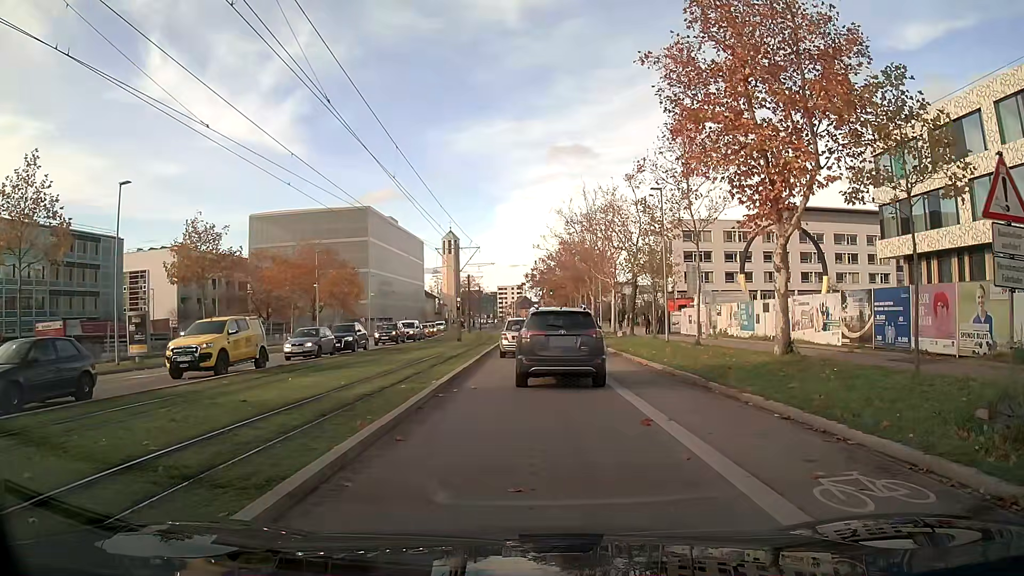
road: secondary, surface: asphalt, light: Day
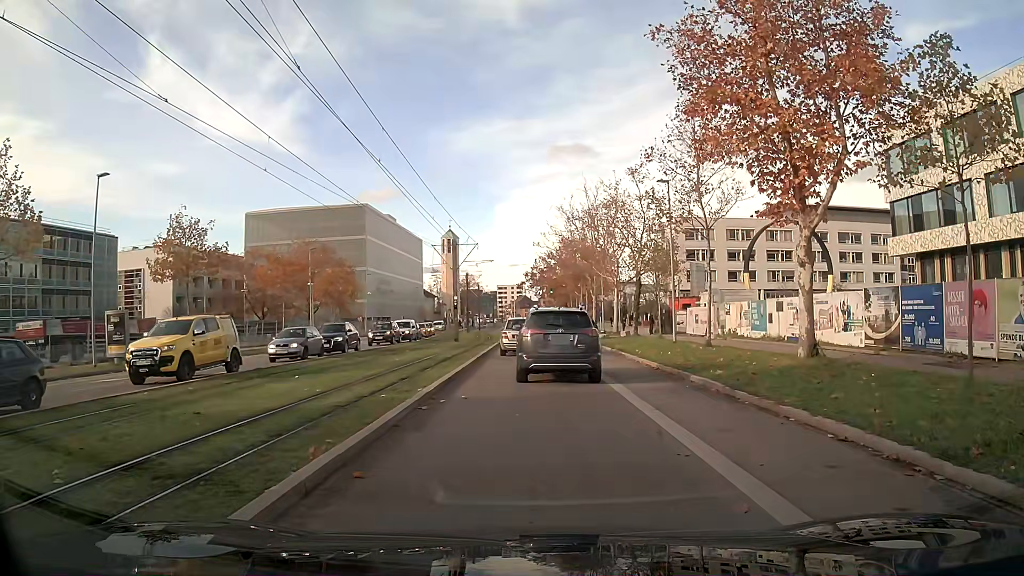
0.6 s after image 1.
(0.0, +1.9) m; 0°
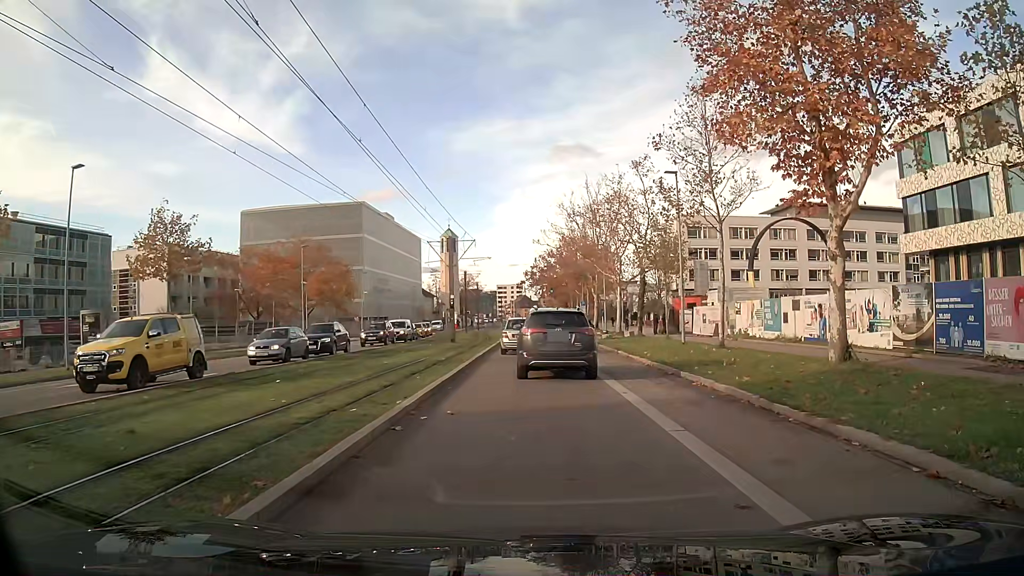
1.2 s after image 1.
(0.0, +2.0) m; 0°
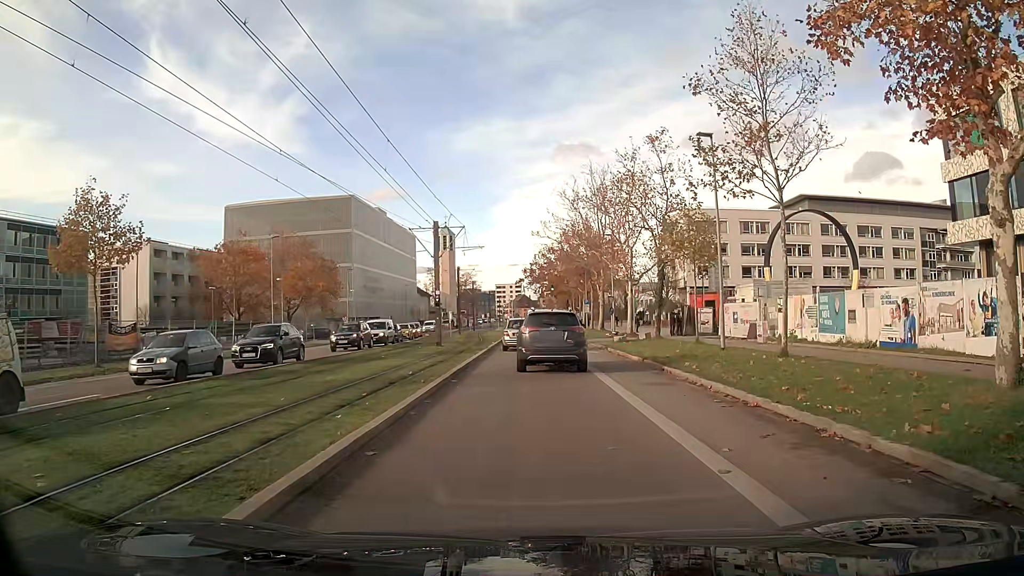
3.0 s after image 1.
(0.0, +6.8) m; 0°
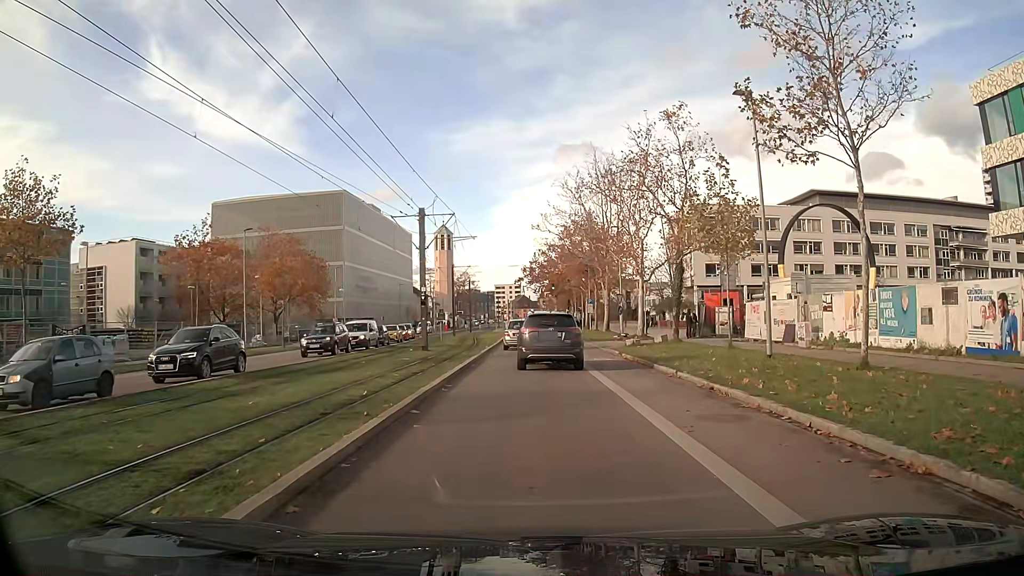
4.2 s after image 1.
(0.0, +5.1) m; 0°
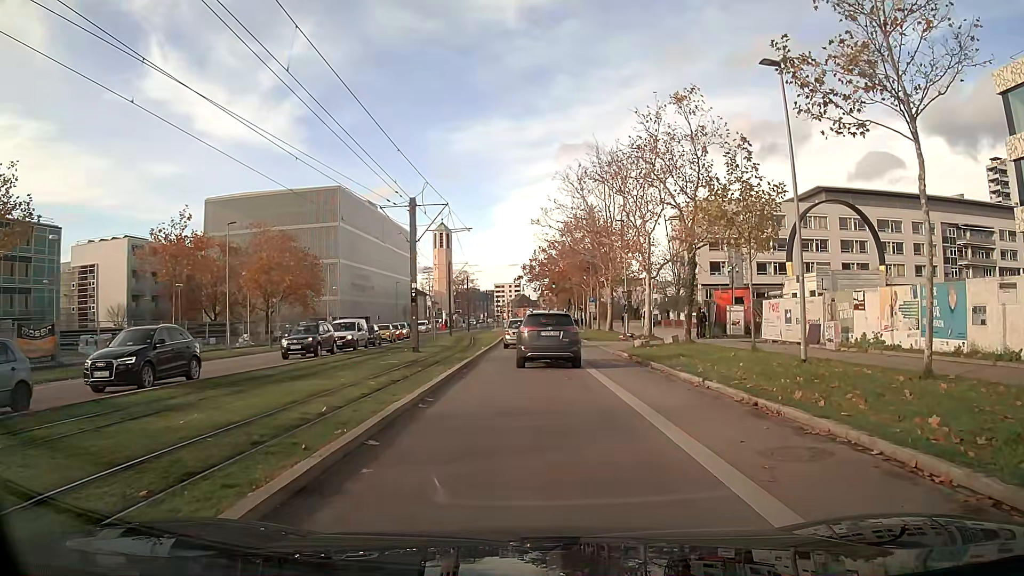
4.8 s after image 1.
(0.0, +2.7) m; 0°
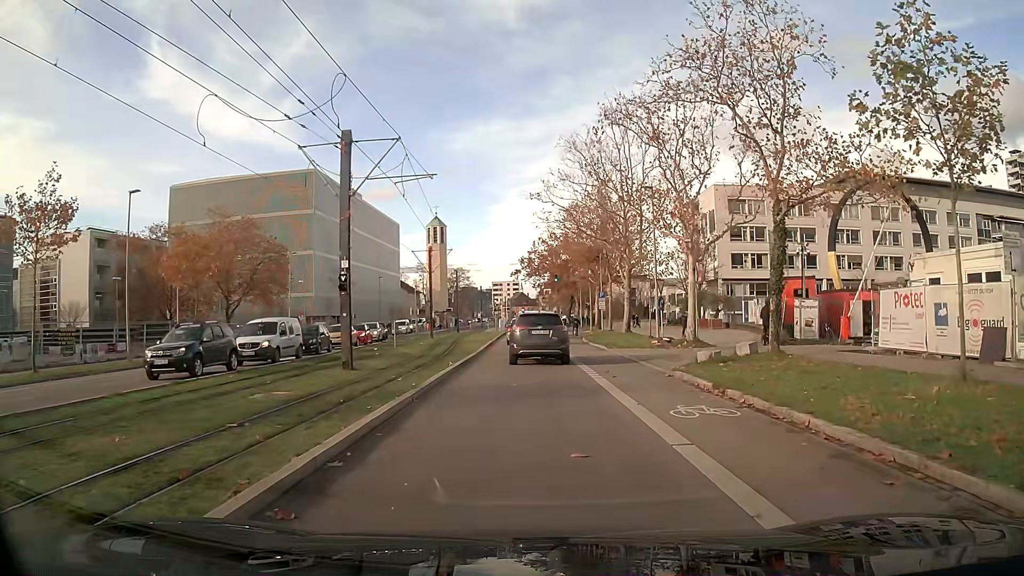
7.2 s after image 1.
(0.0, +11.8) m; 0°
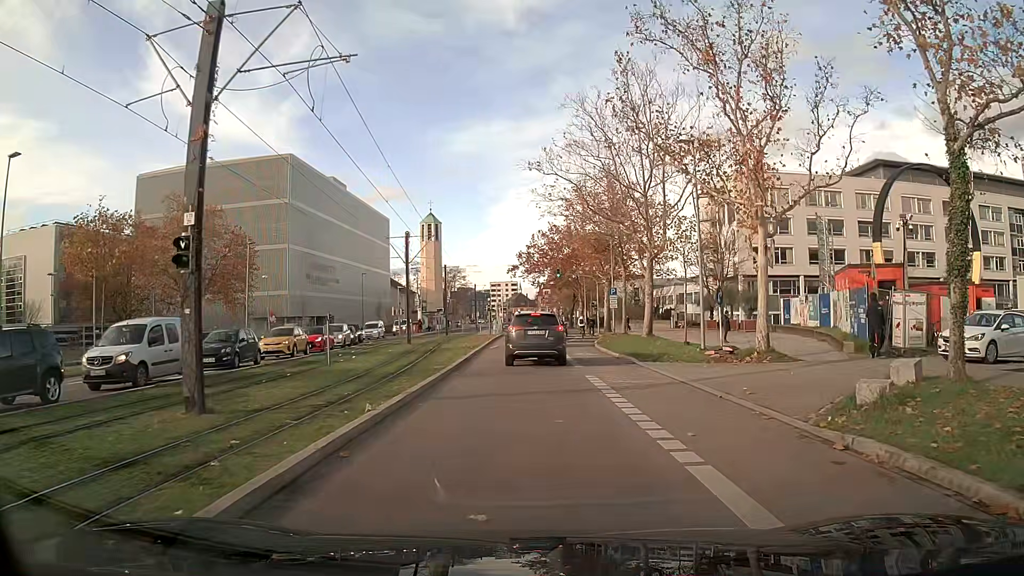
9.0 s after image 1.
(0.0, +9.7) m; 0°
(0, +10) (0, +20) (0, +30) (+1, +40) (+1, +50) (+2, +60) (+2, +70) (+2, +80) (+2, +90) (+2, +100) m
